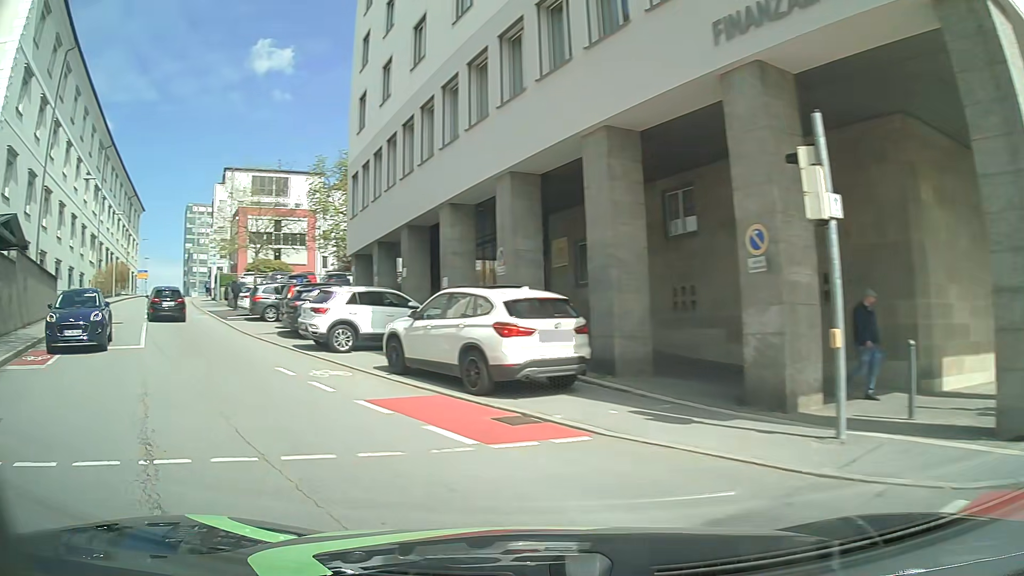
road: unclassified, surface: asphalt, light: Day
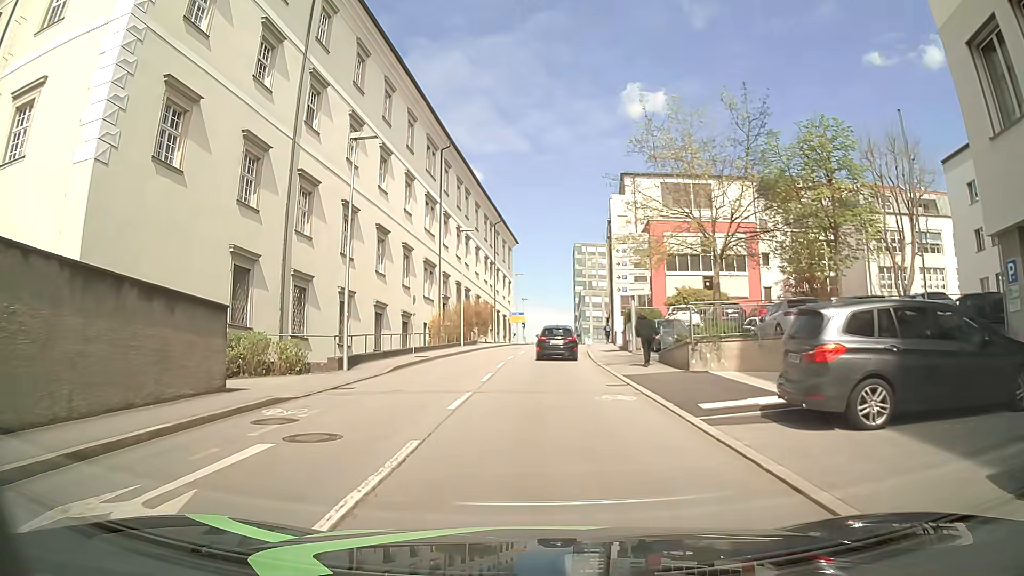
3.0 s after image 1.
(-9.5, +18.2) m; -34°
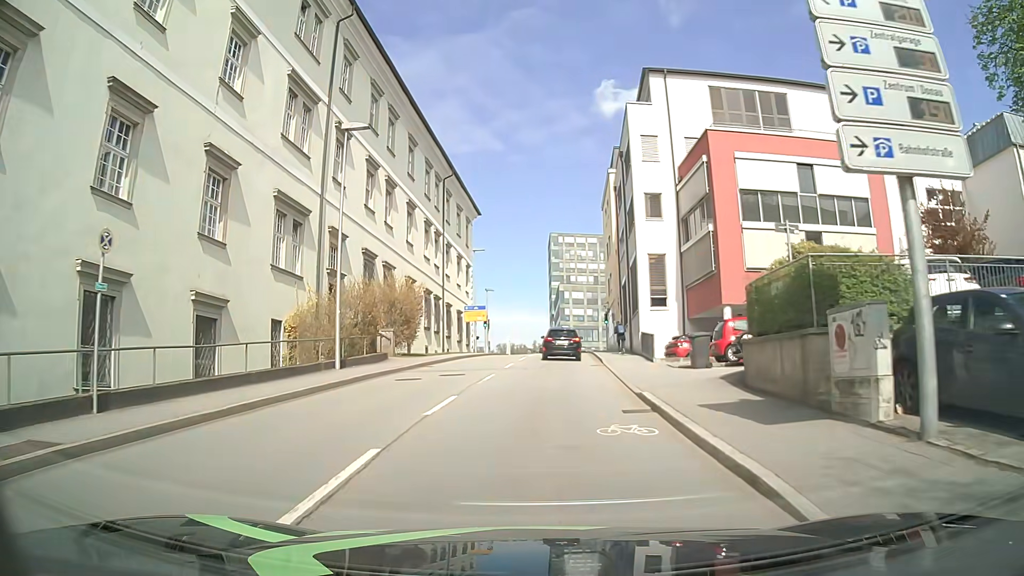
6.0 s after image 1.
(+0.2, +24.8) m; +1°
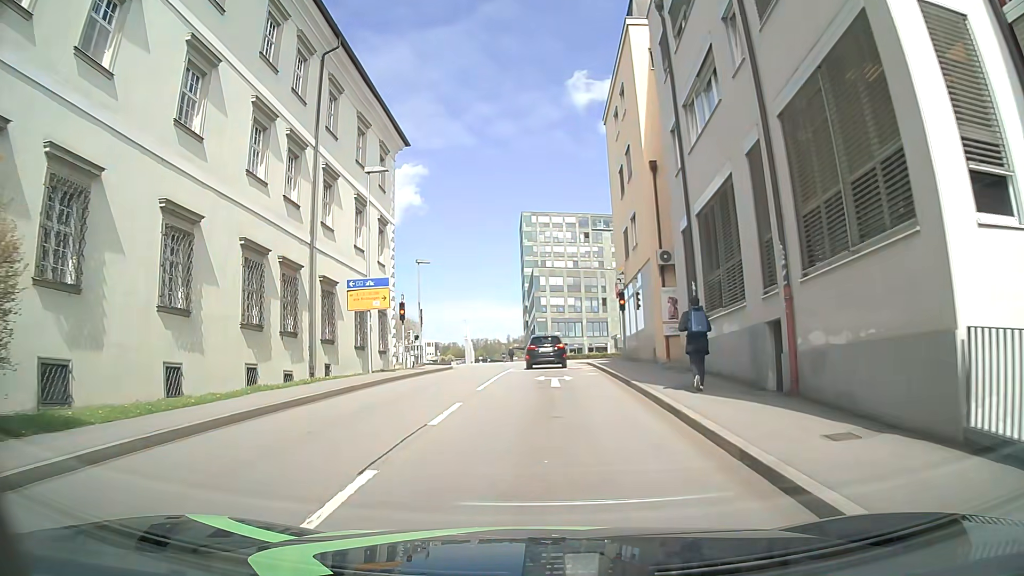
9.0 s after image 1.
(+0.8, +26.1) m; +3°
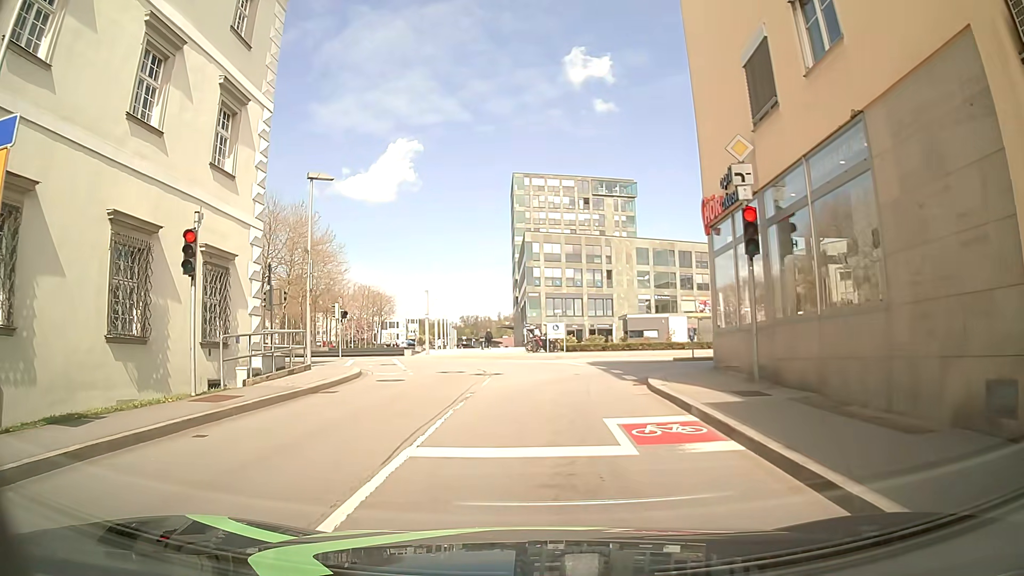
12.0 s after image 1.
(-0.1, +19.3) m; +1°
